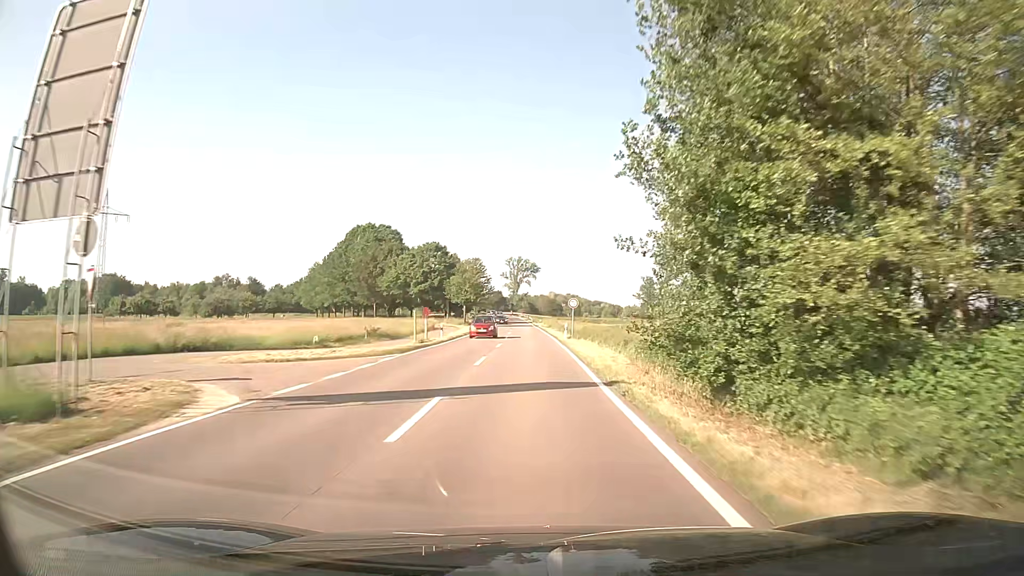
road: secondary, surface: asphalt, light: Day
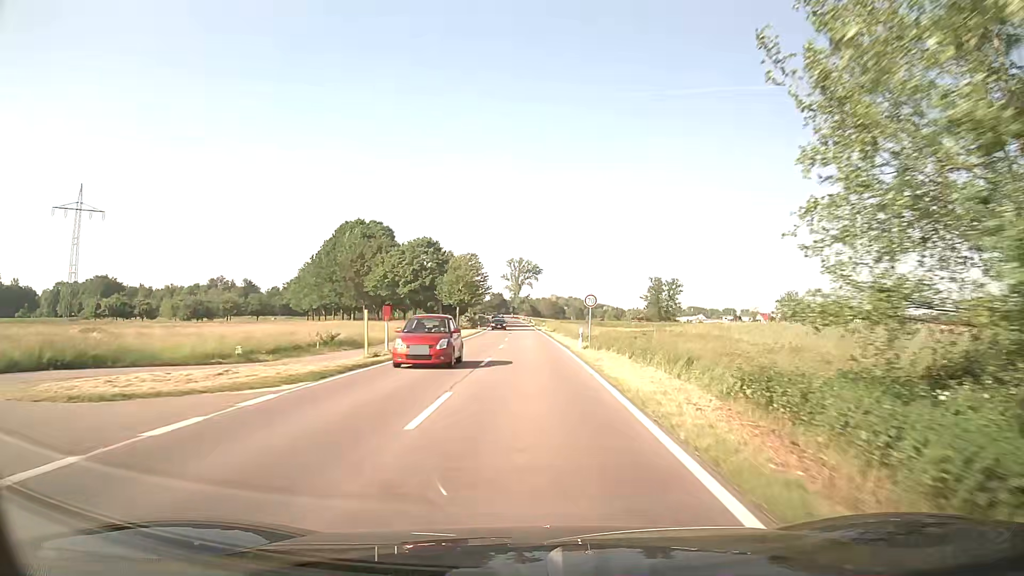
(0.0, +10.8) m; 0°
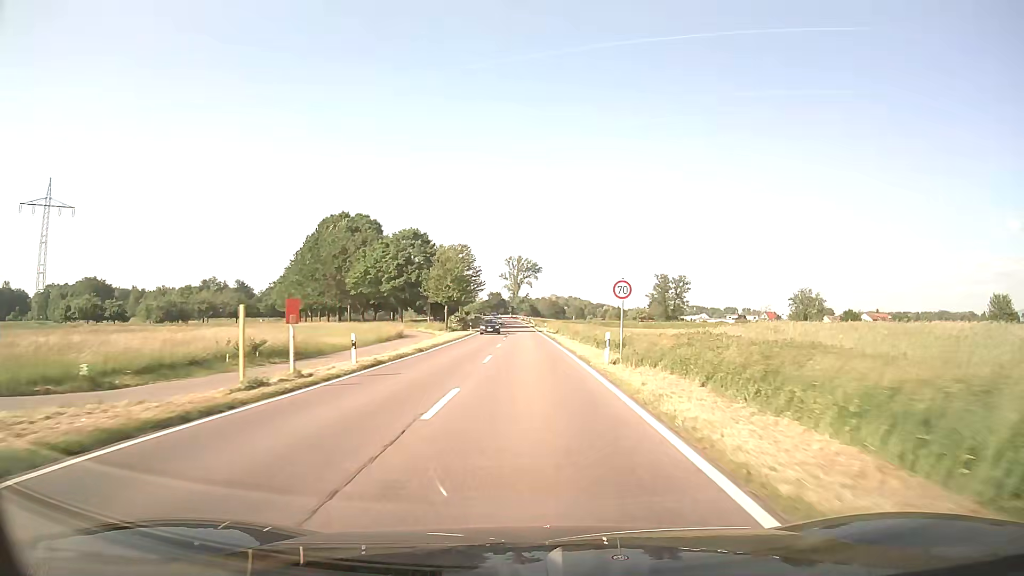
(0.0, +10.8) m; 0°
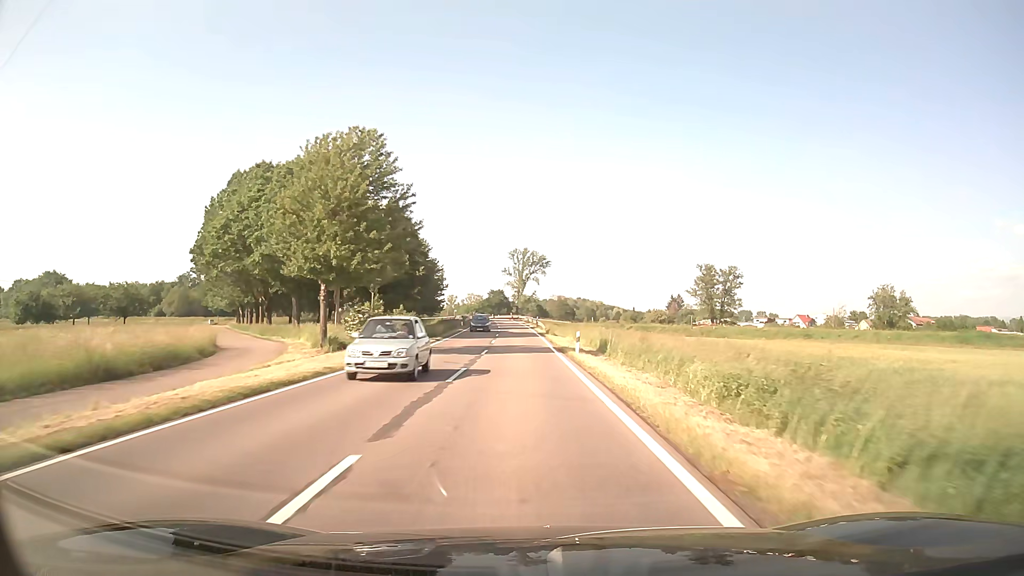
(0.0, +43.3) m; -1°
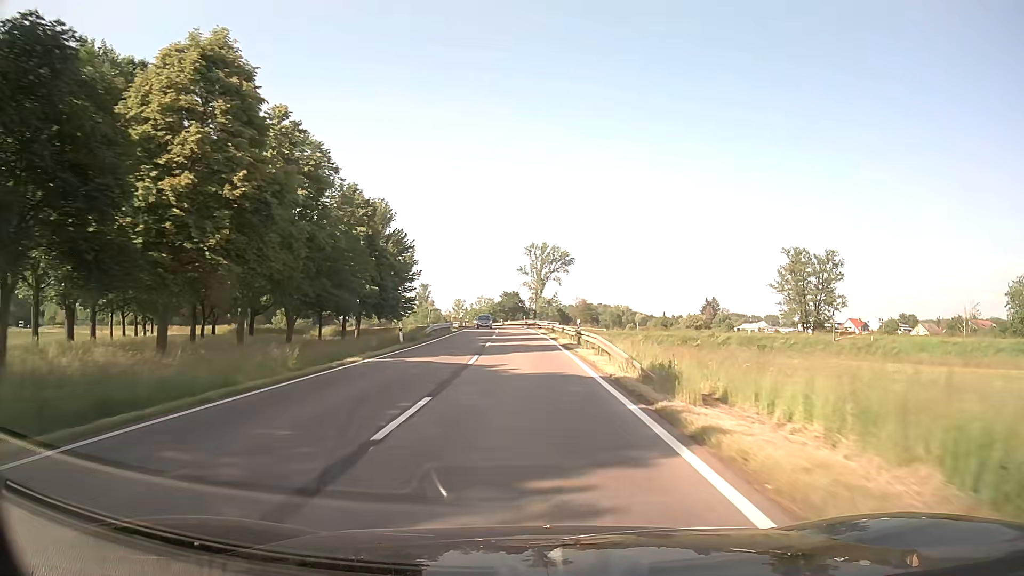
(-0.5, +43.7) m; -1°
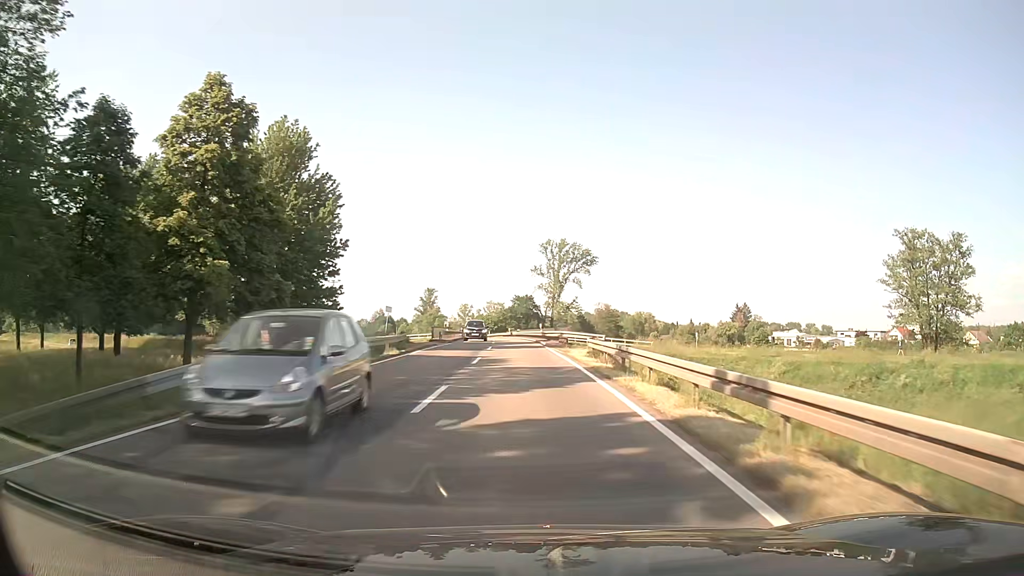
(-0.4, +32.9) m; -1°
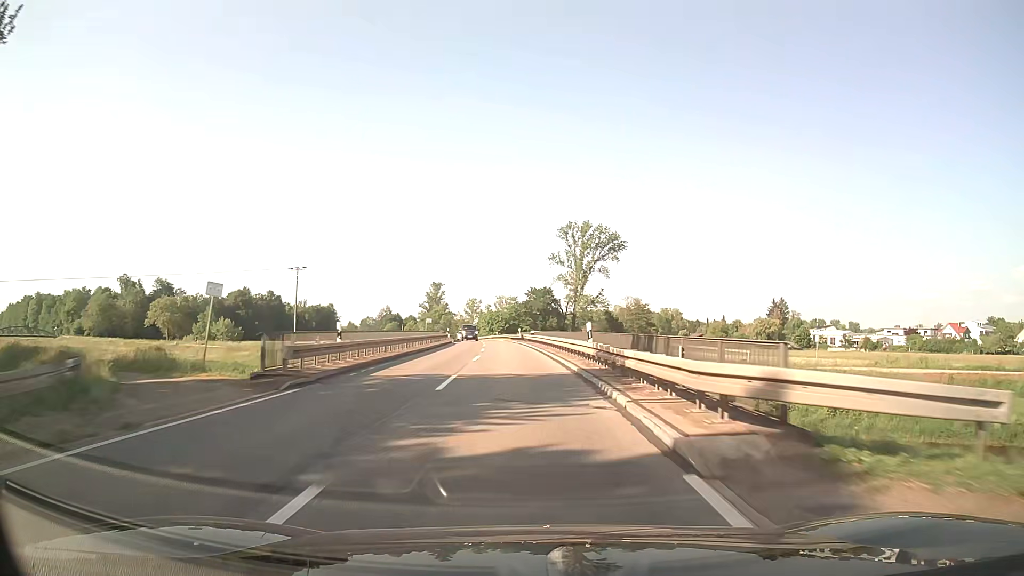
(-0.4, +32.7) m; -1°
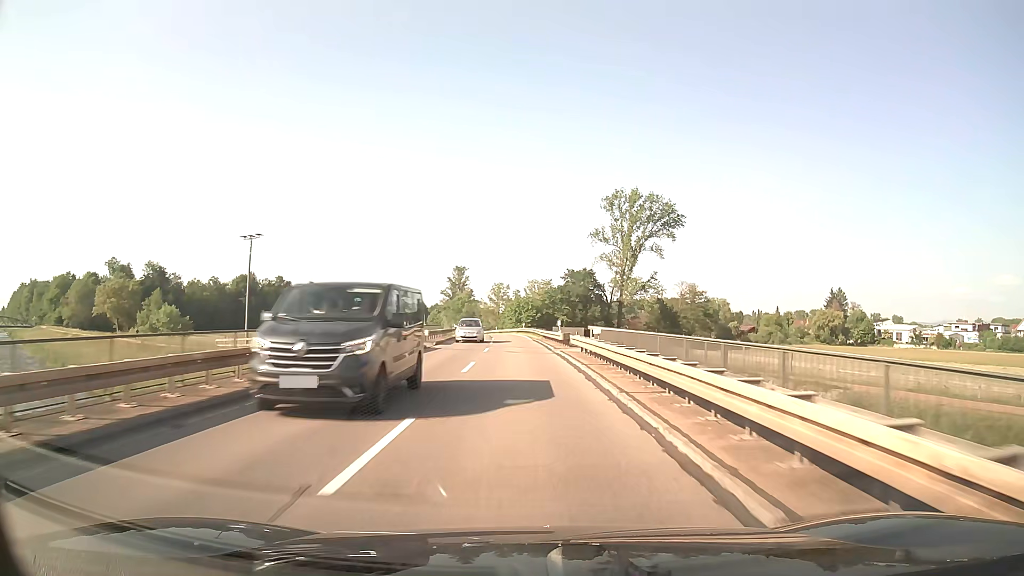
(-0.9, +32.4) m; -3°
(0, +10) (0, +20) (0, +30) (-1, +40) (-1, +50) (-2, +60) (-2, +70) (-3, +80) (-4, +90) (-5, +100) m
